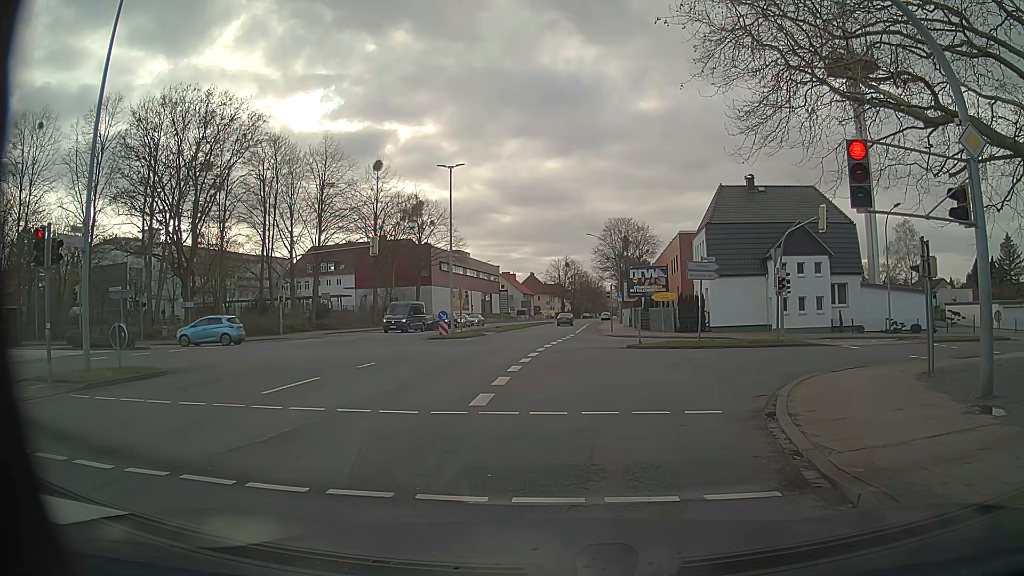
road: primary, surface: asphalt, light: Day
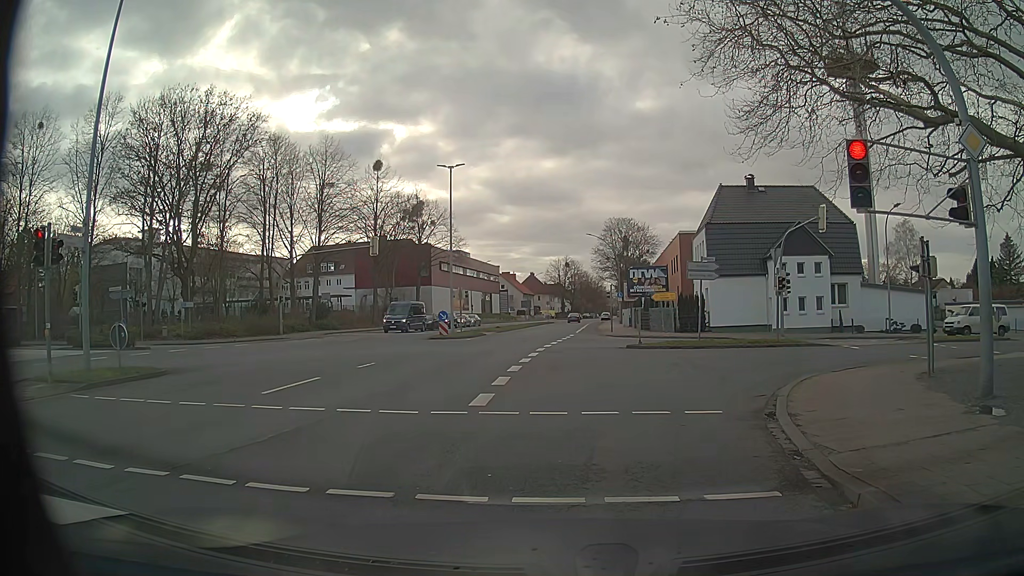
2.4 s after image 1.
(0.0, 0.0) m; 0°
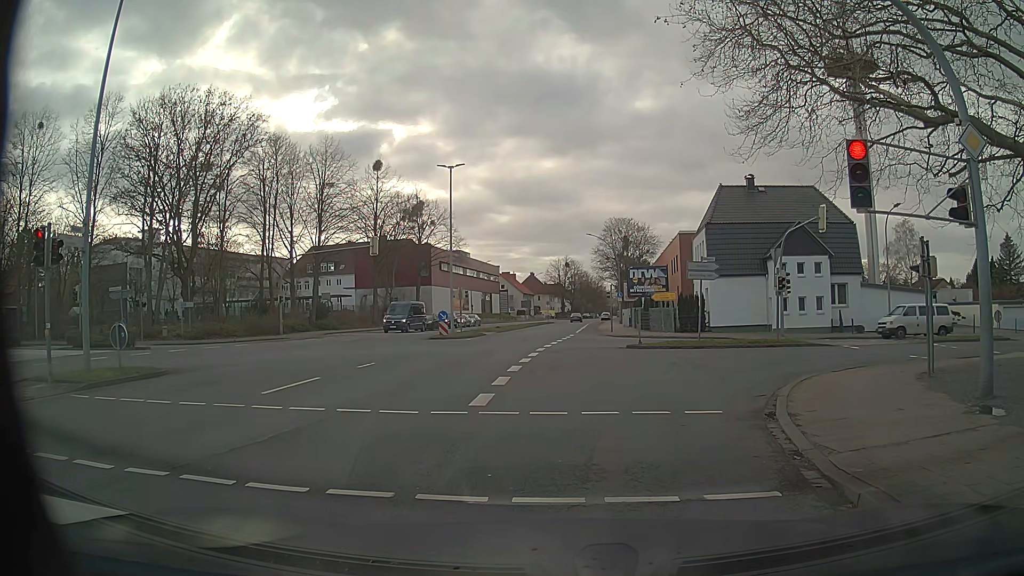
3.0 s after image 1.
(0.0, 0.0) m; 0°
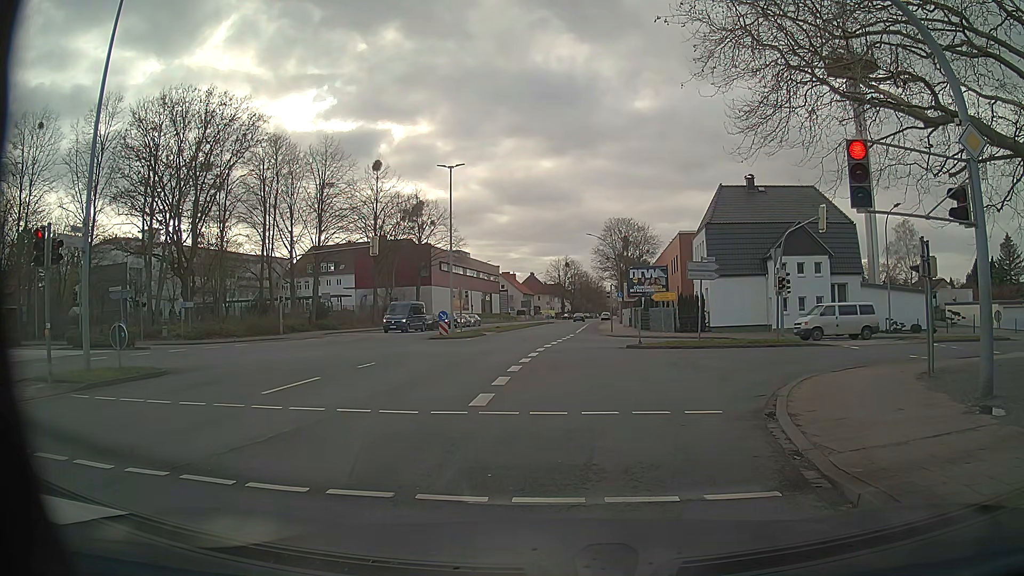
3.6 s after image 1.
(0.0, 0.0) m; 0°
